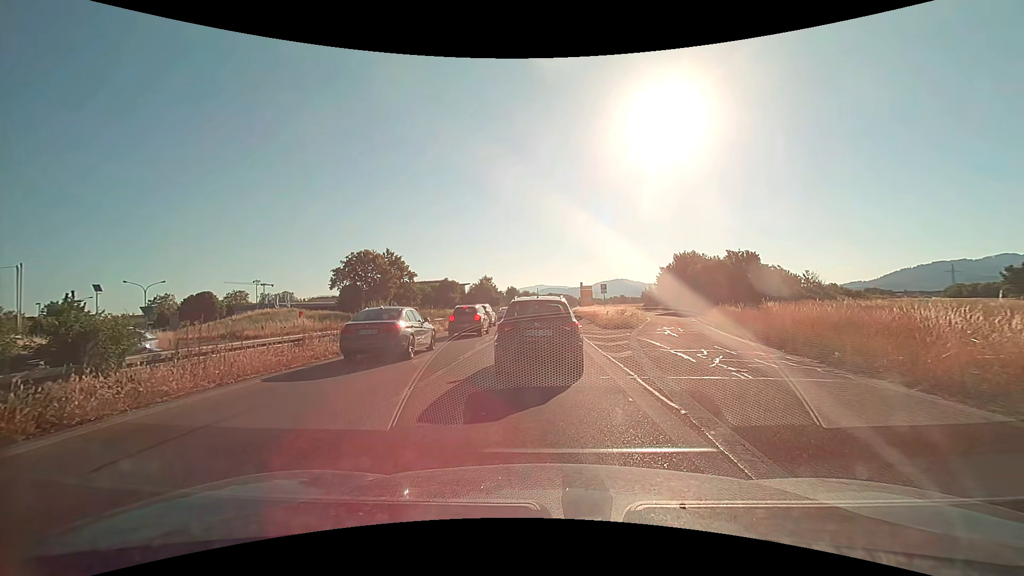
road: trunk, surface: asphalt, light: Day
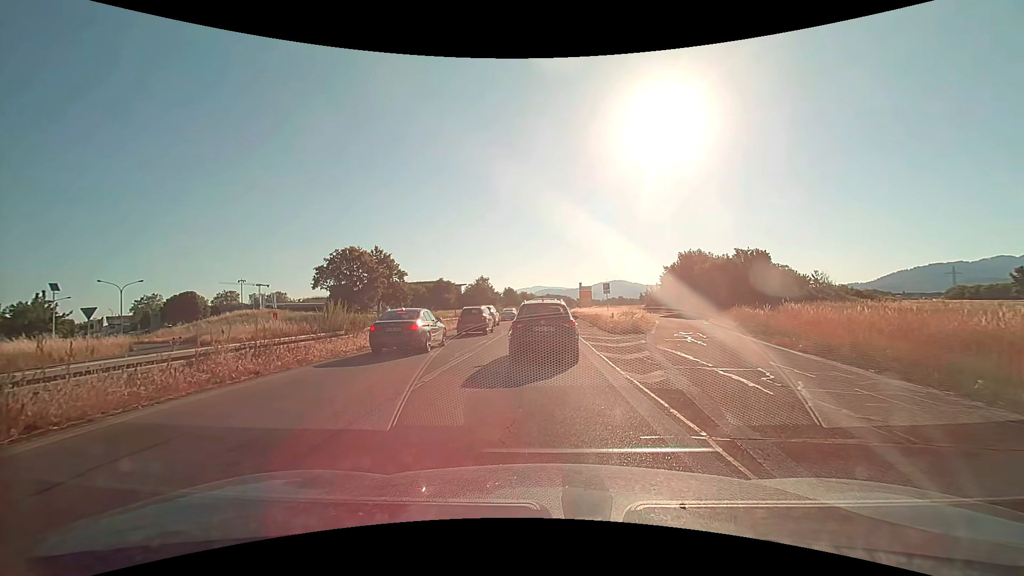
(0.0, +4.2) m; 0°
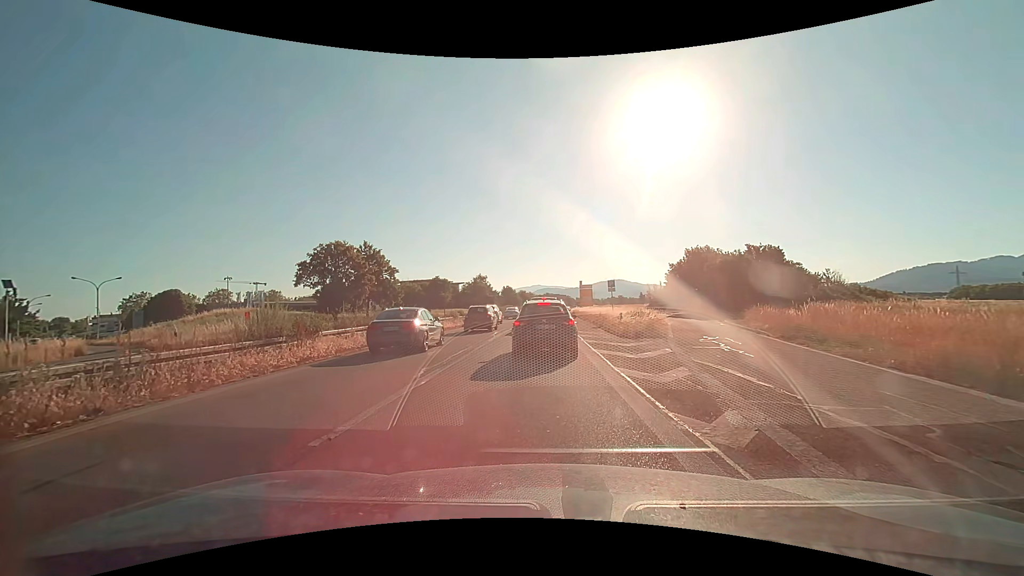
(0.0, +4.1) m; 0°
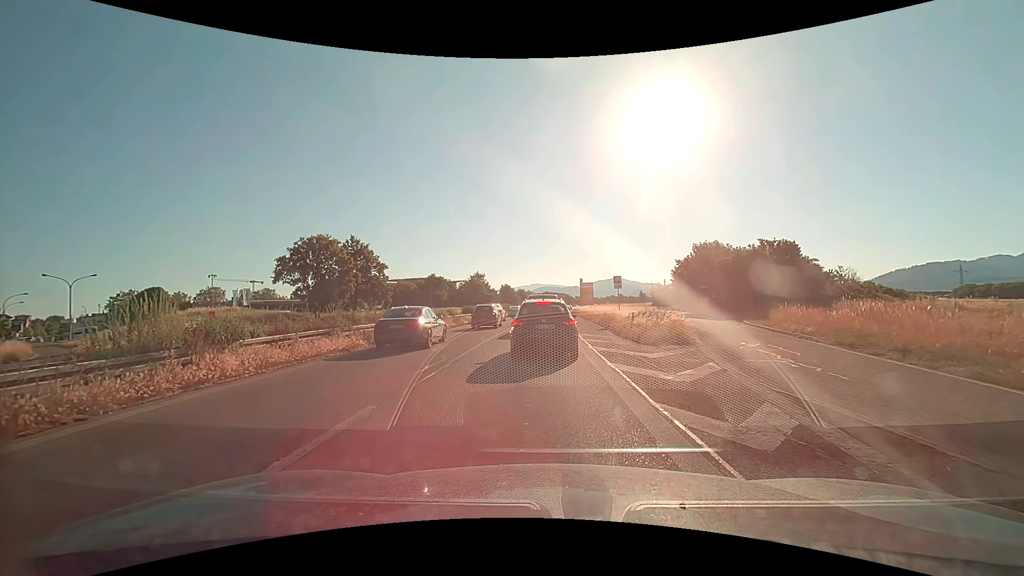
(0.0, +4.2) m; 0°
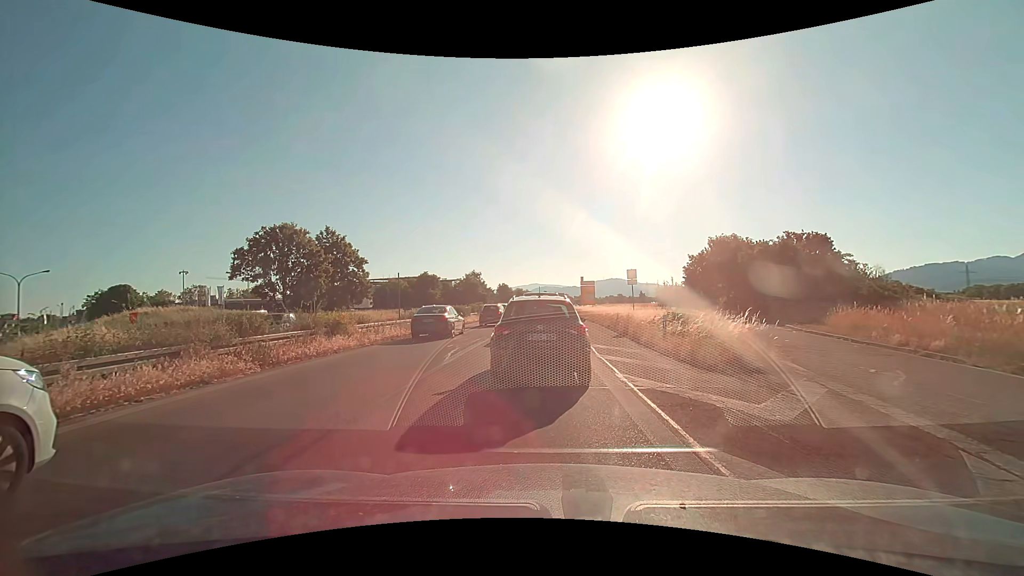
(0.0, +6.9) m; 0°
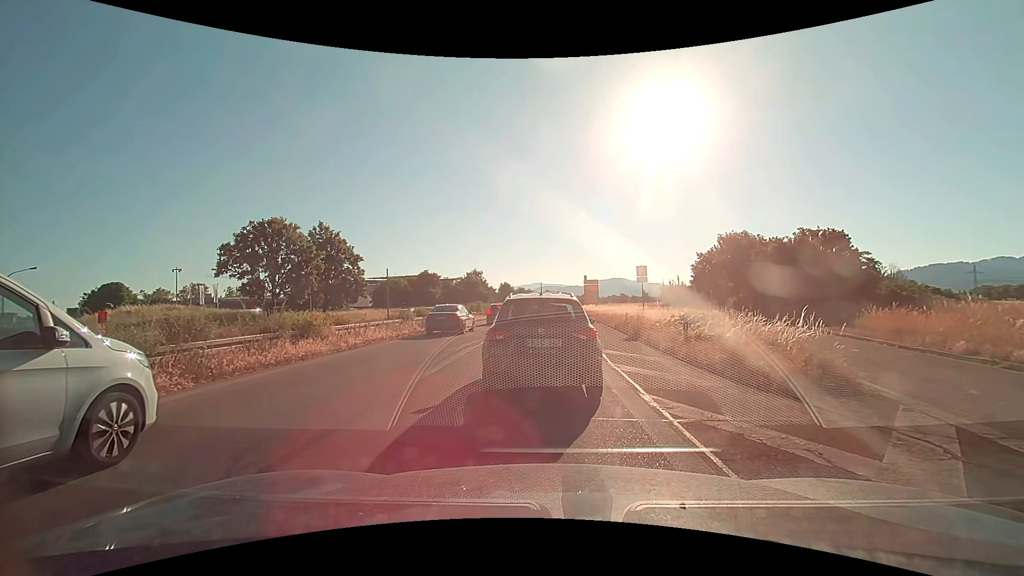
(0.0, +2.3) m; +1°
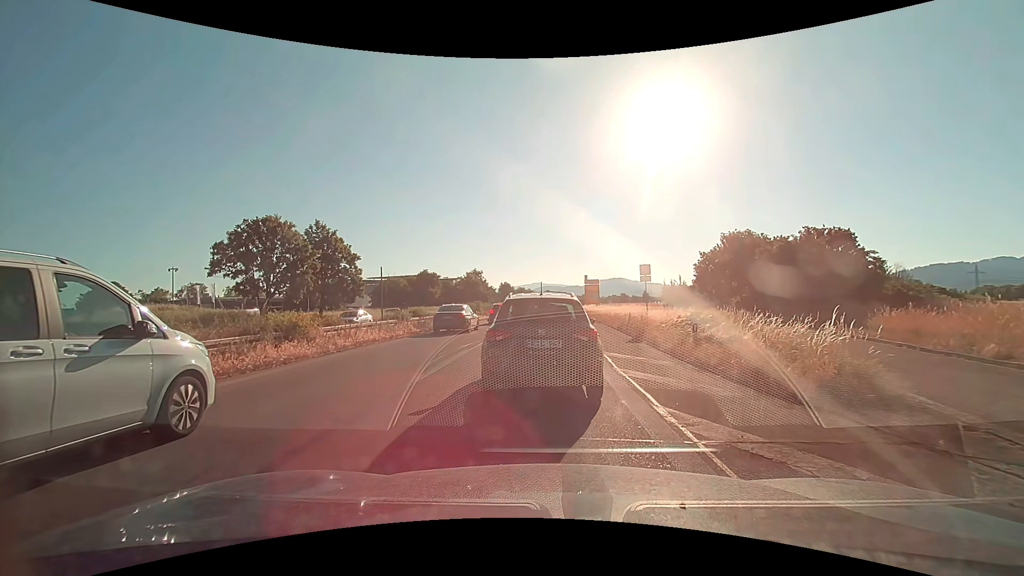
(0.0, +0.9) m; -1°
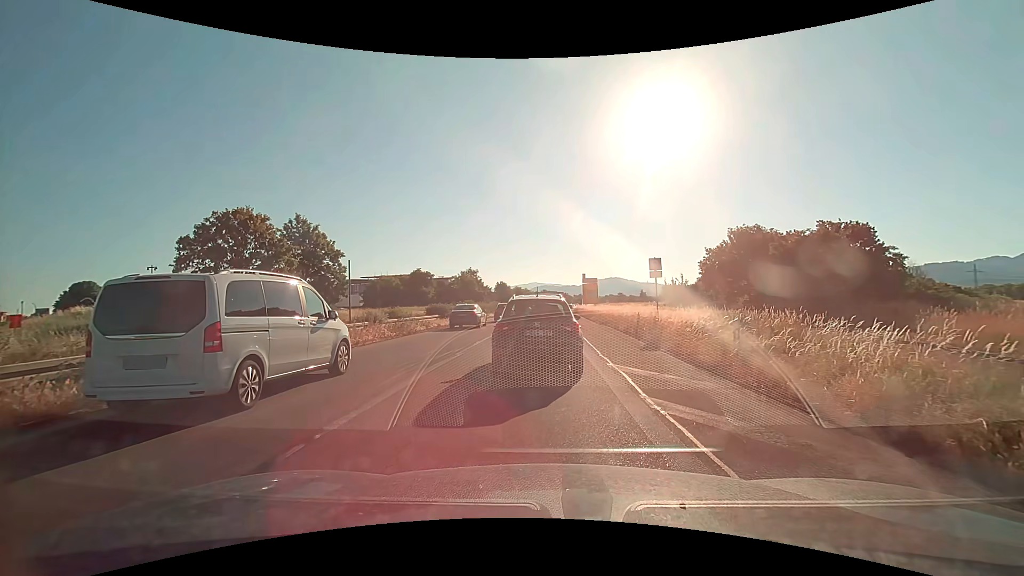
(0.0, +3.4) m; +2°
(0, +10) (0, +20) (-1, +30) (-1, +40) (-1, +50) (-1, +60) (-1, +70) (0, +80) (0, +90) (0, +100) m
